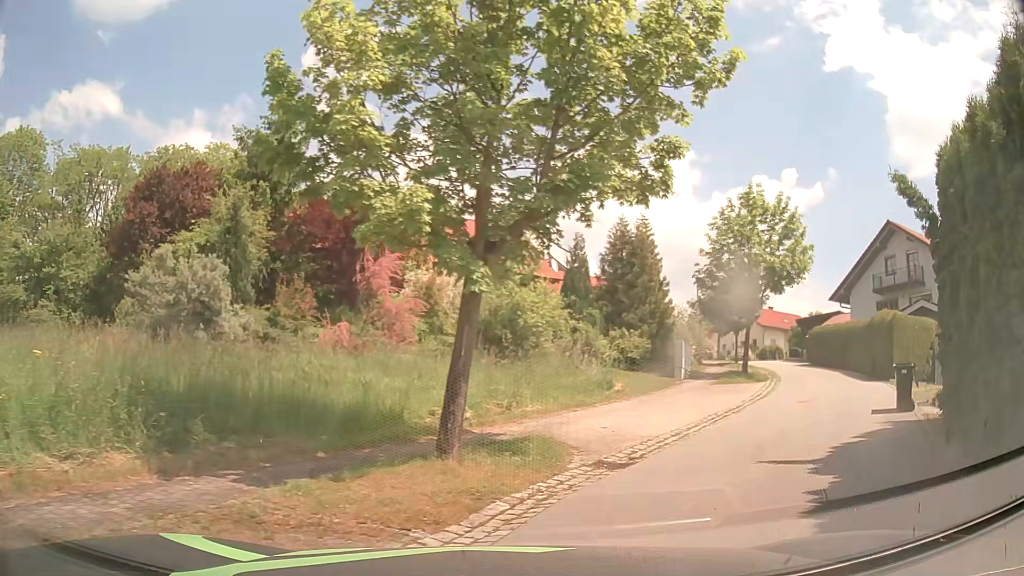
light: Day
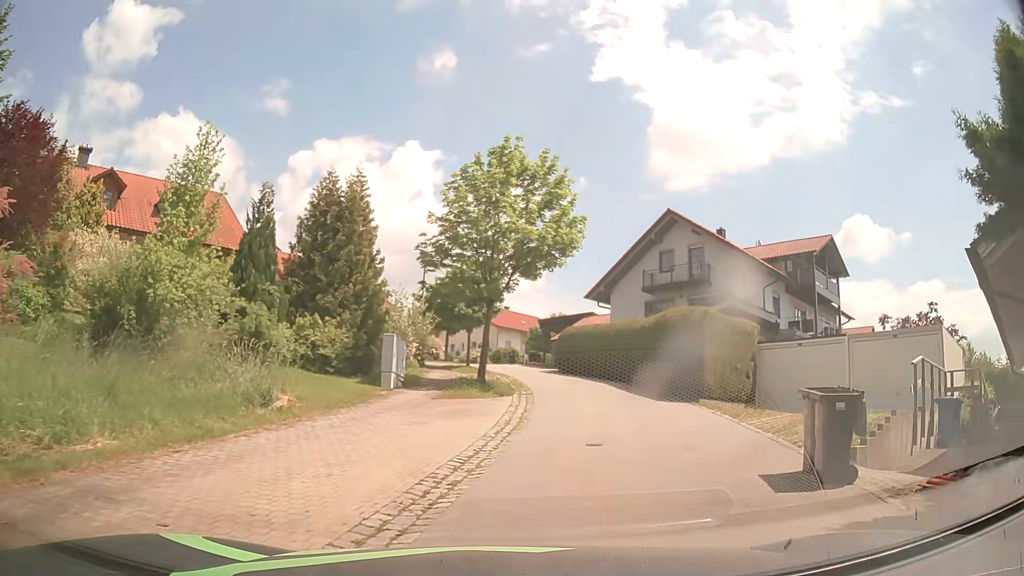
(+1.6, +7.2) m; +23°
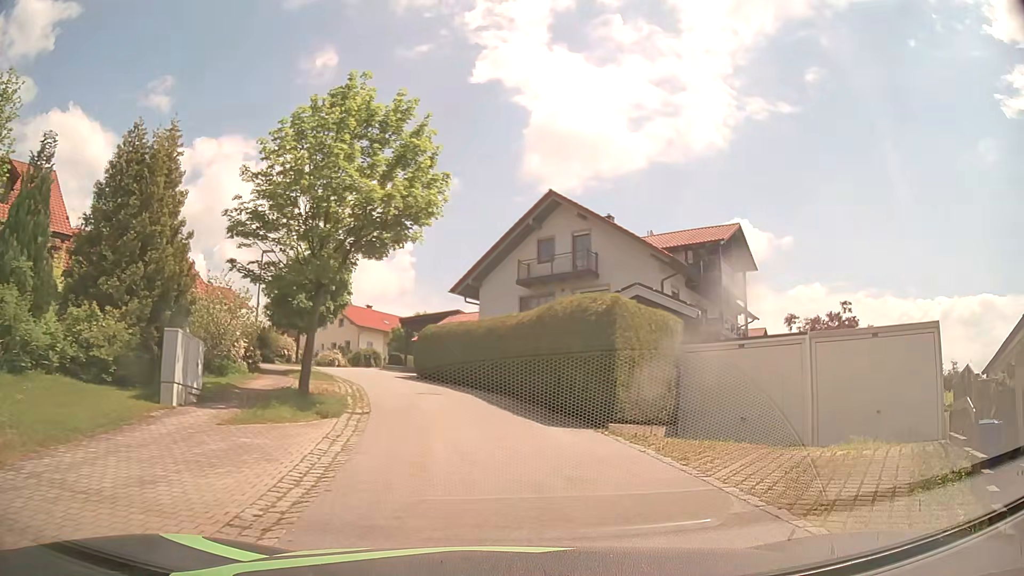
(+0.5, +5.4) m; +10°
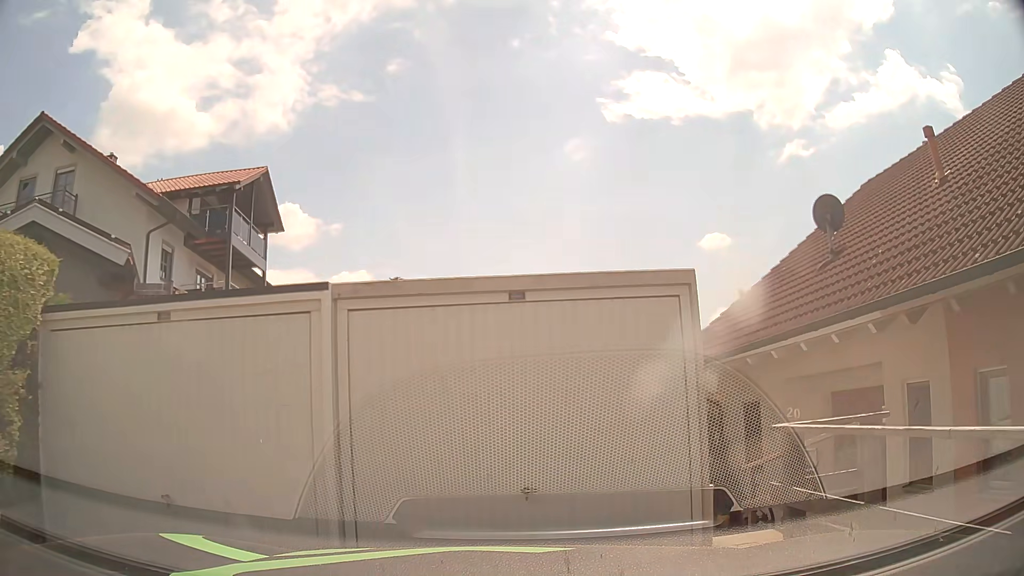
(+2.9, +7.9) m; +42°
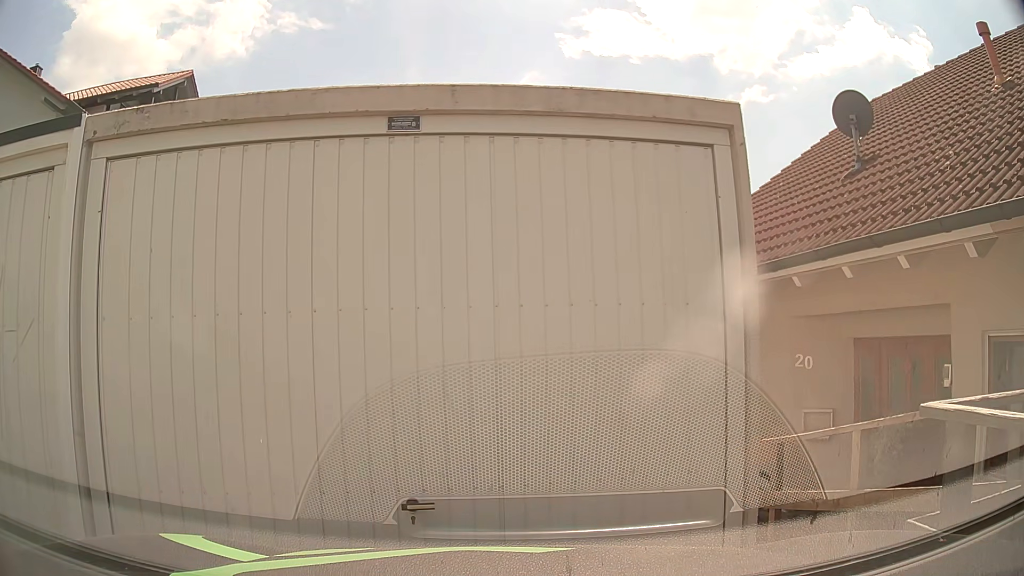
(+0.1, +2.3) m; +4°
